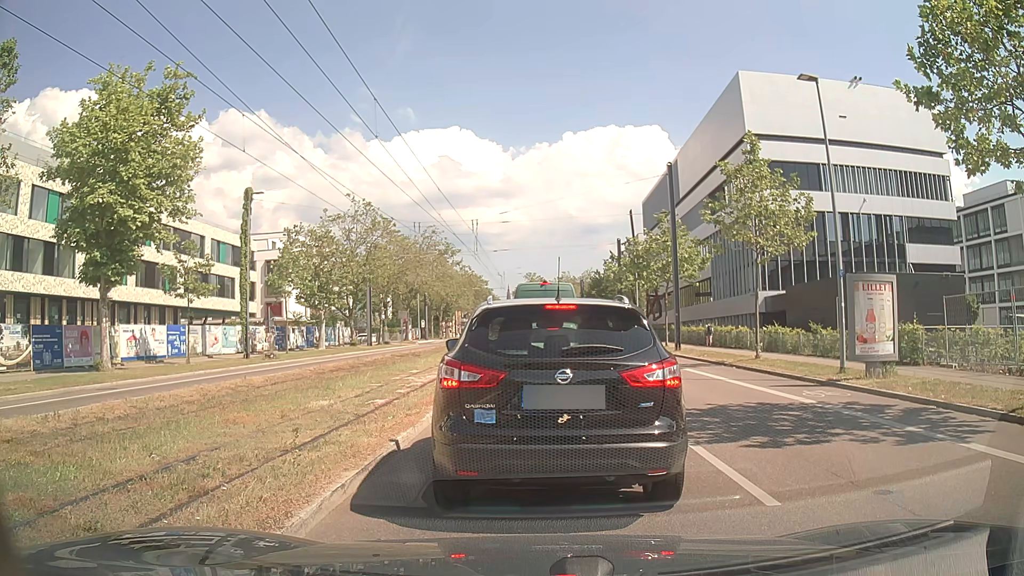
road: secondary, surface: asphalt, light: Day
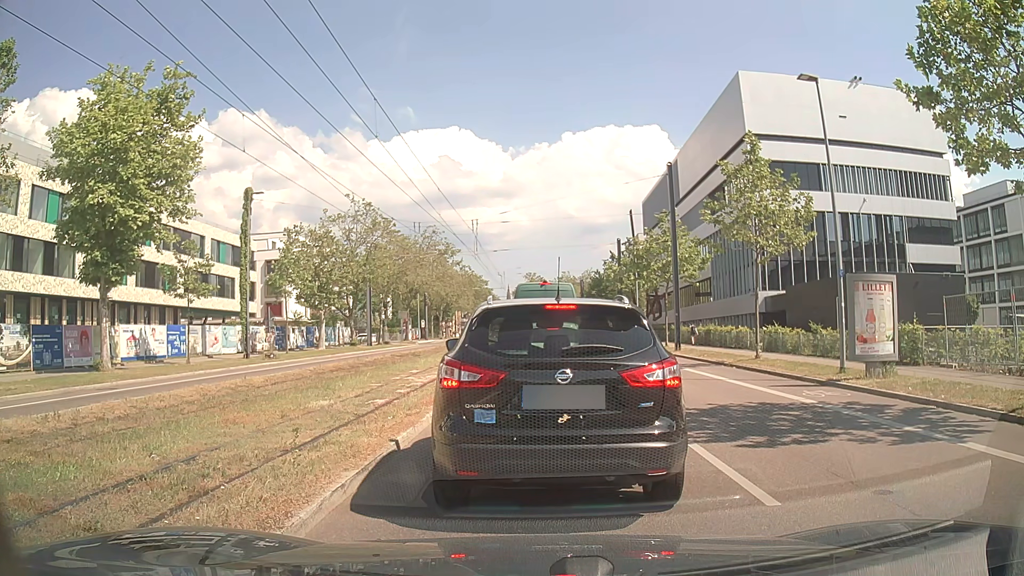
(0.0, 0.0) m; 0°
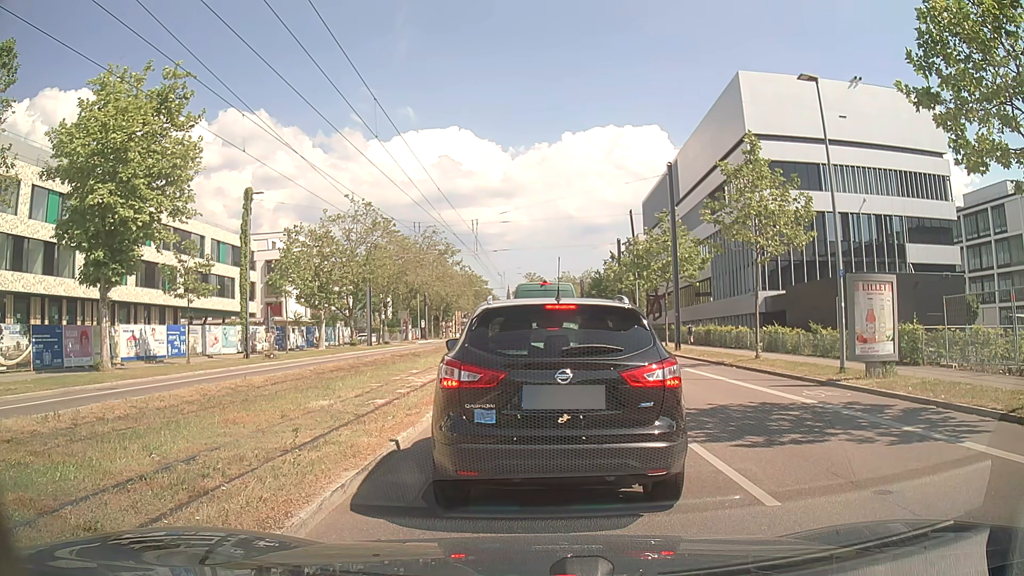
(0.0, 0.0) m; 0°
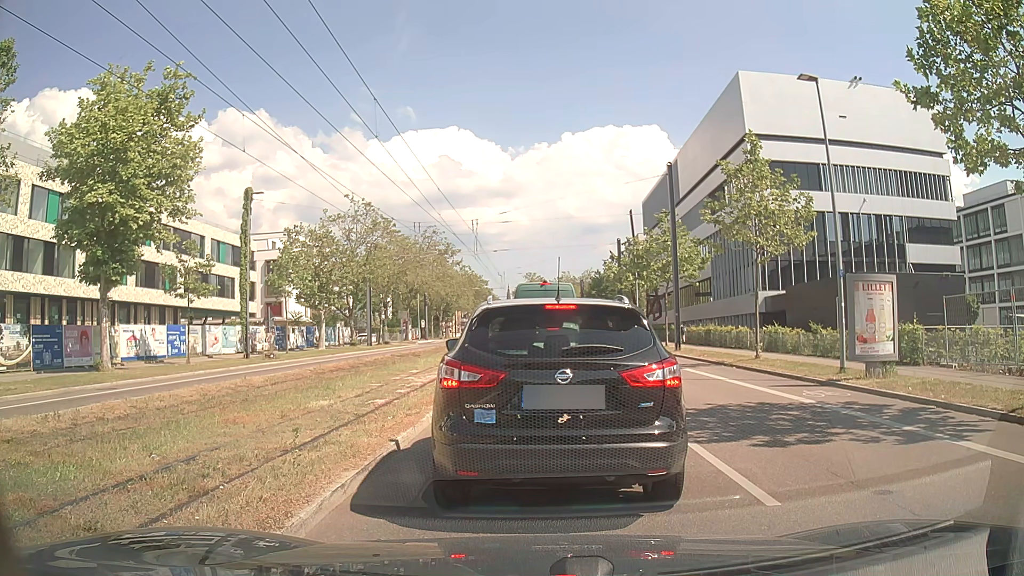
(0.0, 0.0) m; 0°
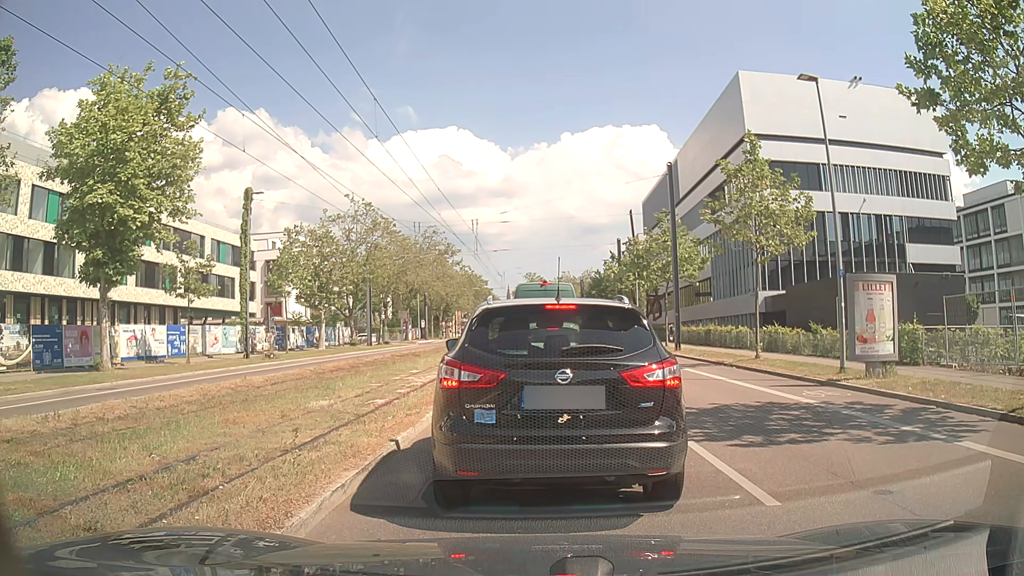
(0.0, 0.0) m; 0°
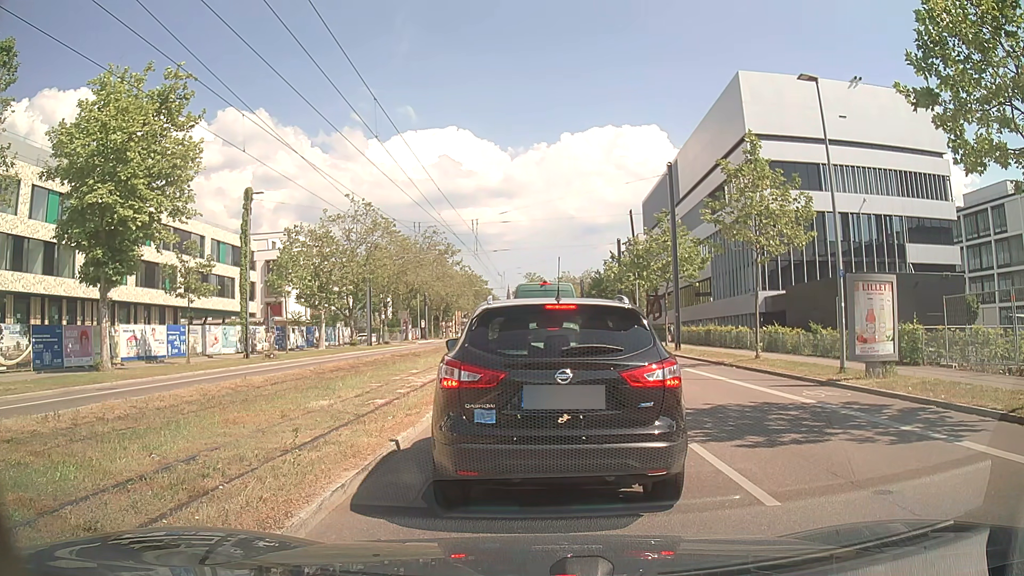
(0.0, 0.0) m; 0°
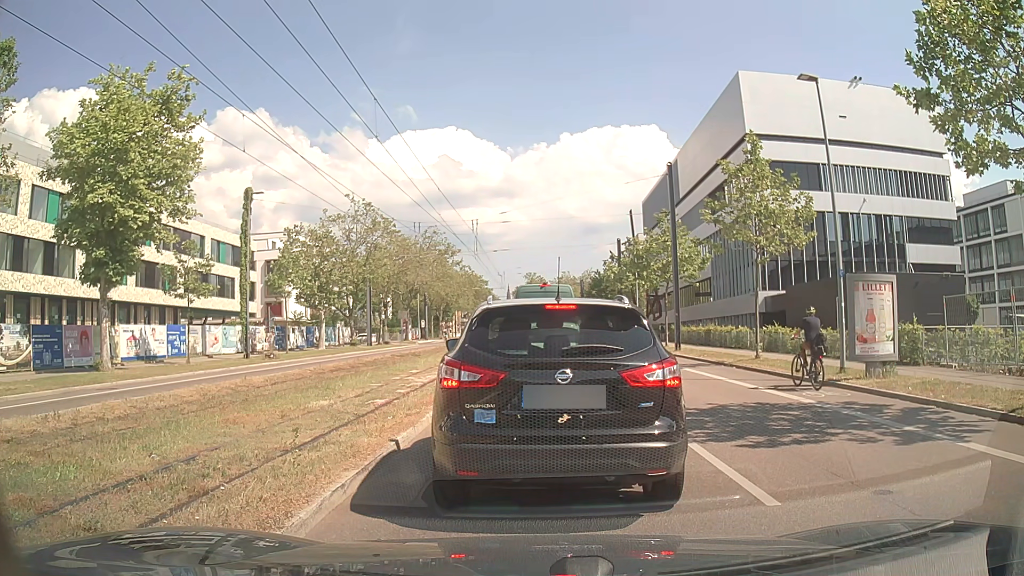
(0.0, 0.0) m; 0°
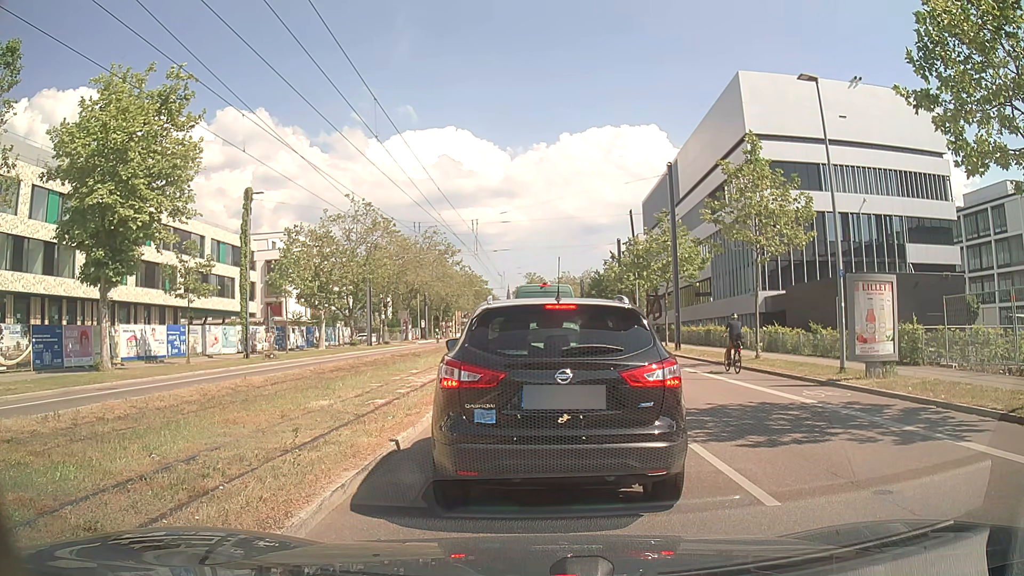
(0.0, 0.0) m; 0°
